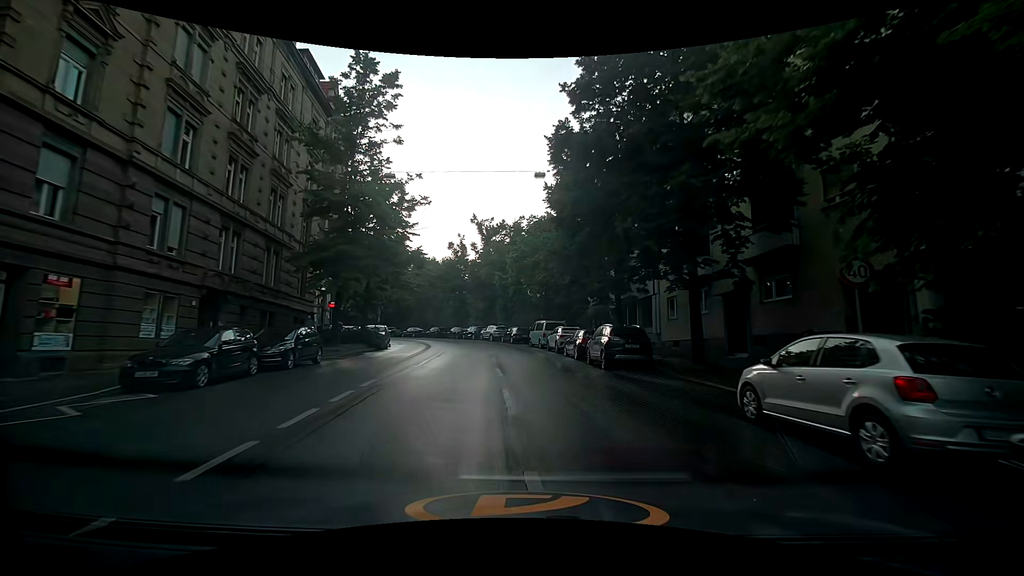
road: secondary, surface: asphalt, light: Day
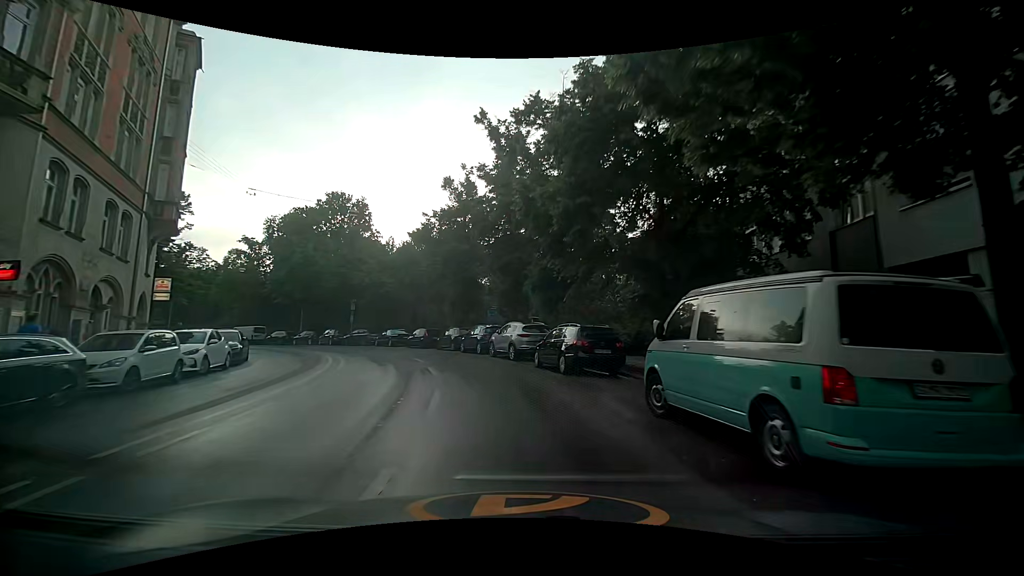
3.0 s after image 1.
(-1.1, +30.5) m; -4°
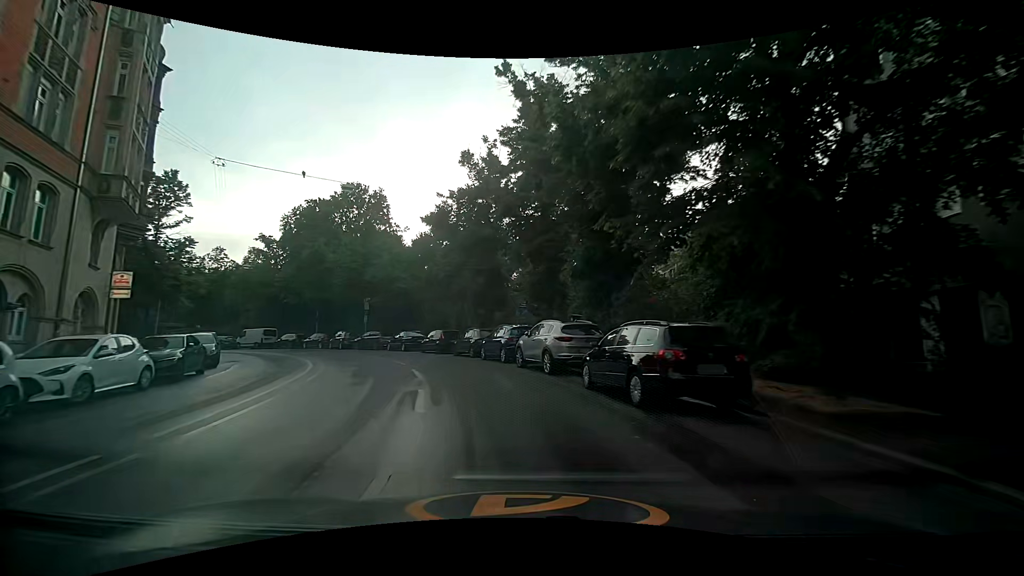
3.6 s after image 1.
(-0.3, +6.1) m; -5°
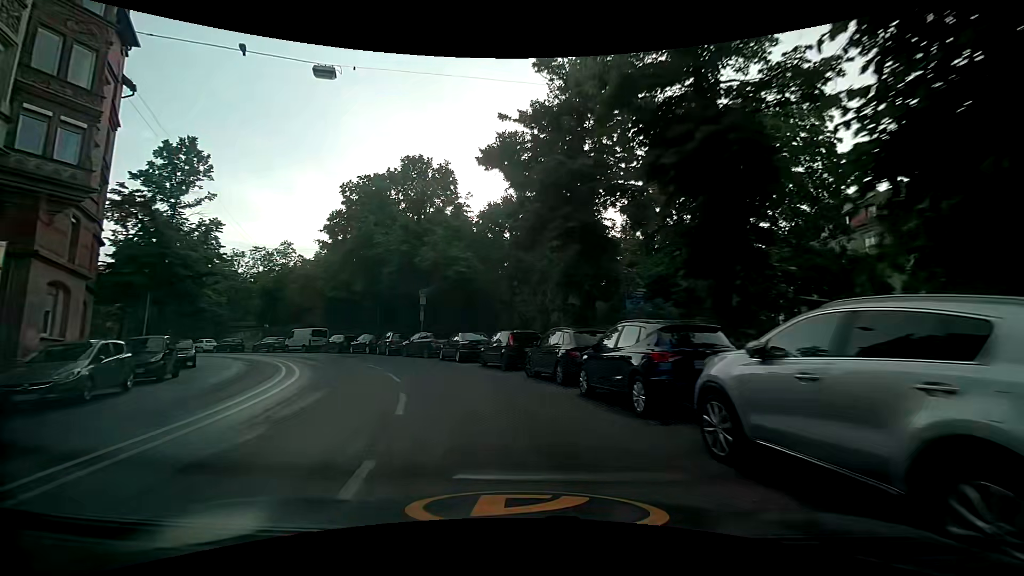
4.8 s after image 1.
(-0.8, +12.1) m; -9°
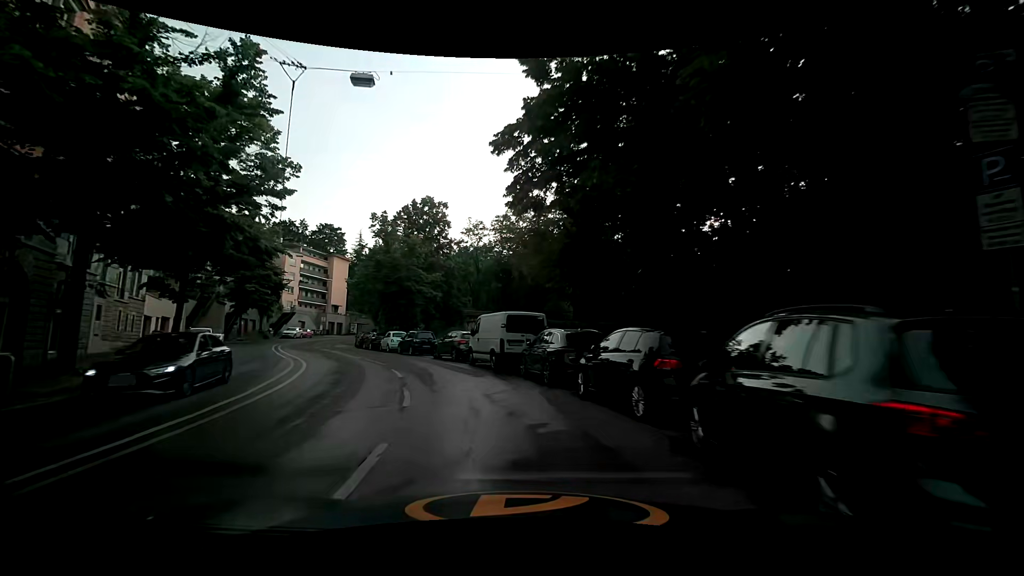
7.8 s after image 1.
(-8.6, +28.6) m; -33°
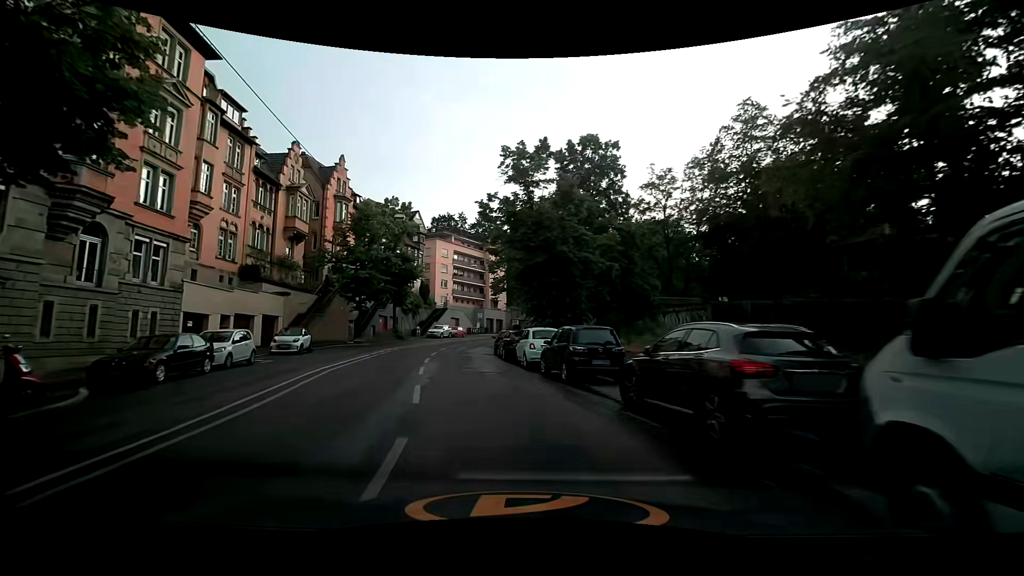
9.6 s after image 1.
(-2.9, +18.0) m; -19°
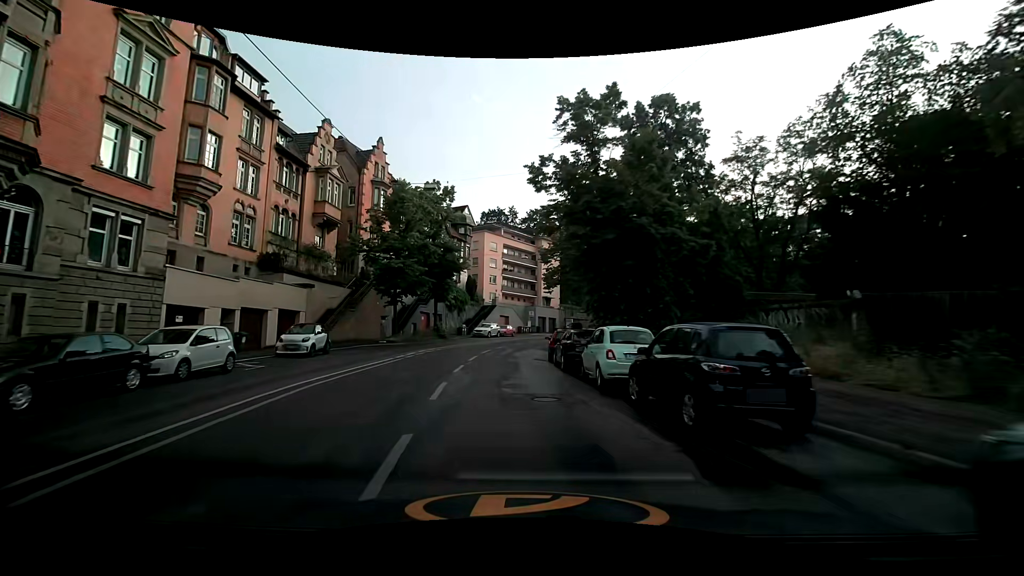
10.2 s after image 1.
(-0.3, +6.1) m; -5°
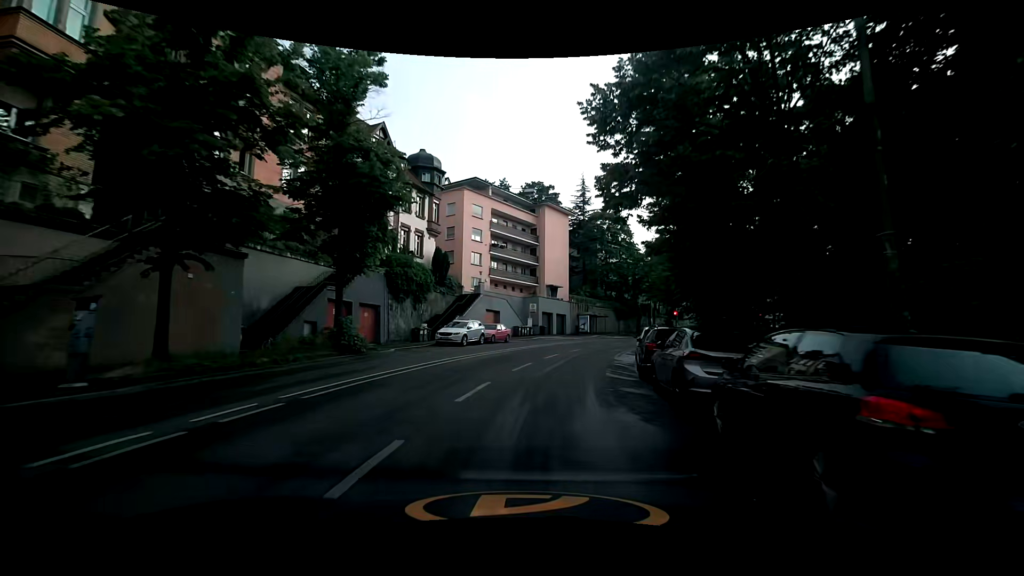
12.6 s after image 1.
(-1.3, +24.7) m; -1°
(+1, +10) (+2, +20) (+5, +30) (+8, +39) (+13, +48) (+18, +56) (+24, +64) (+31, +71) (+39, +78) (+47, +83) m
